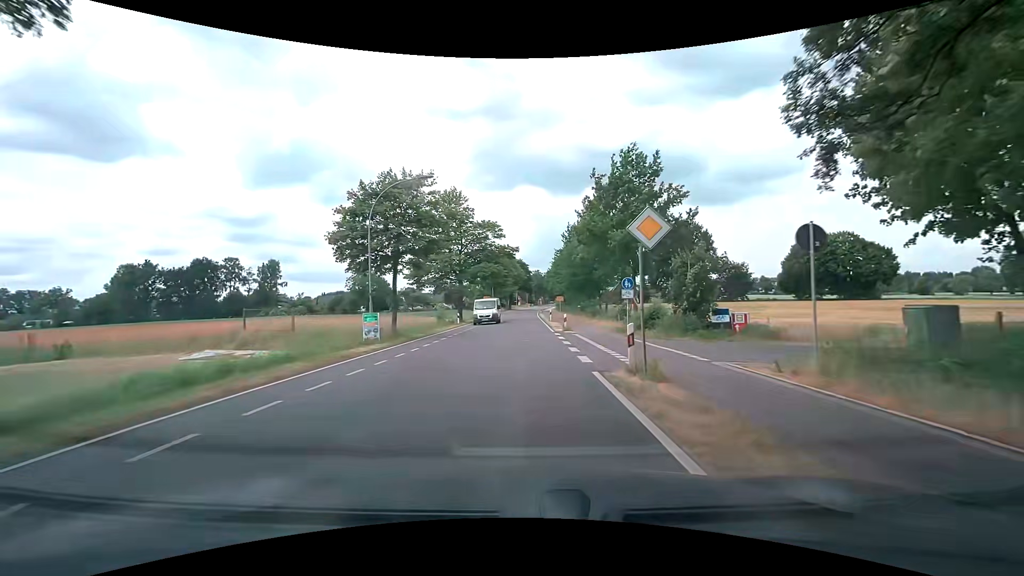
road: tertiary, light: Day
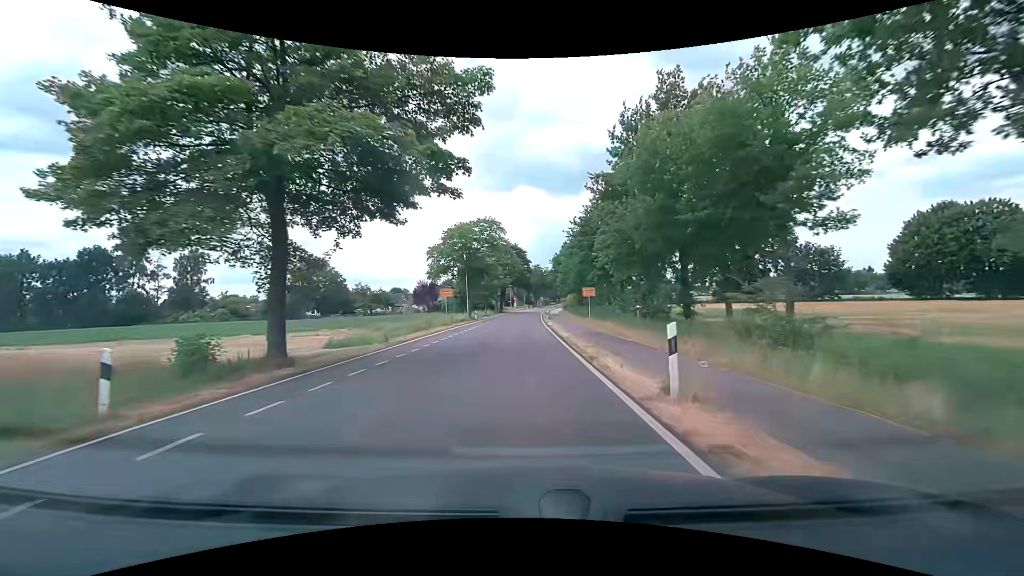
(0.0, +38.0) m; 0°
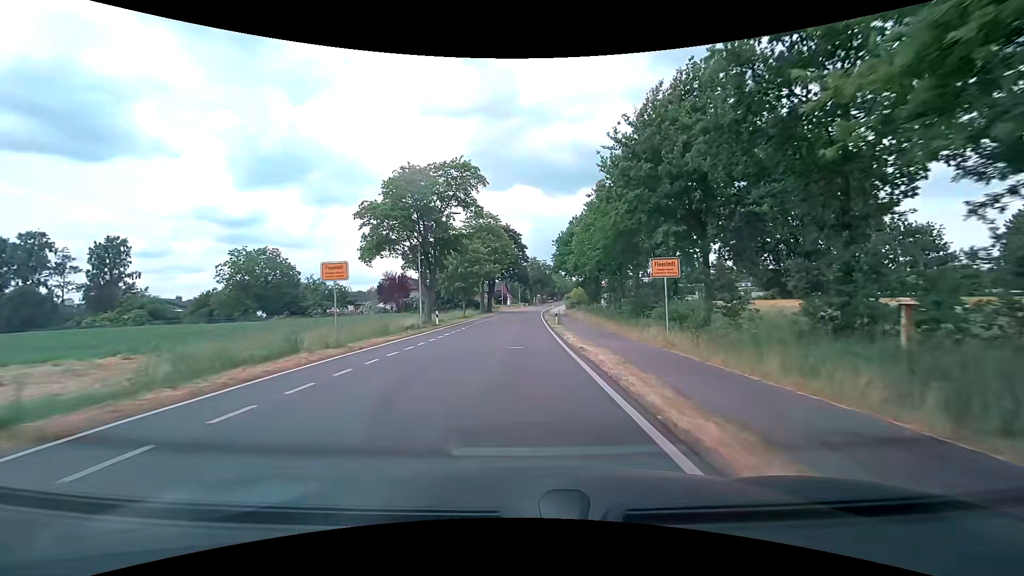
(0.0, +22.8) m; 0°
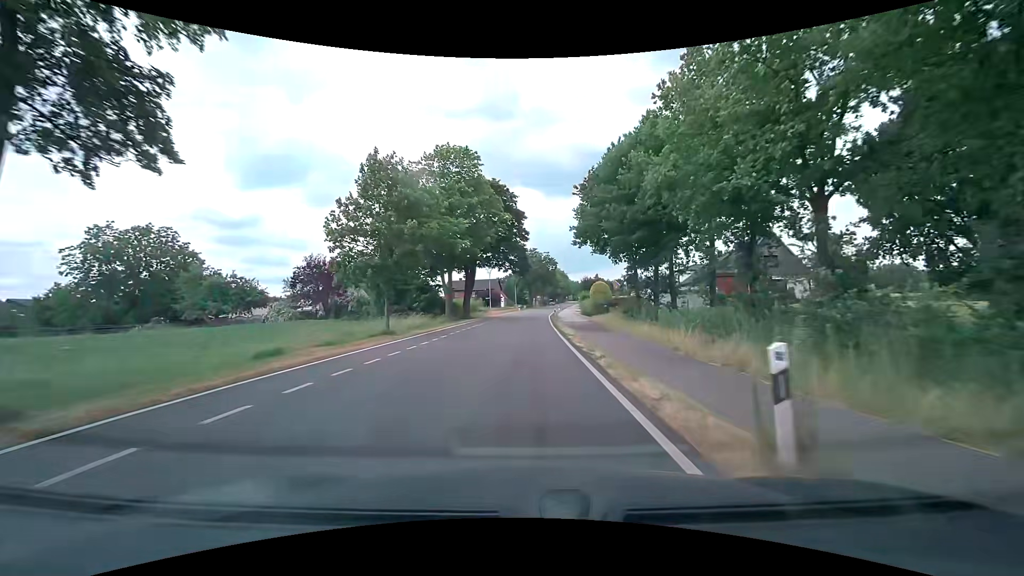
(+0.3, +30.4) m; +1°
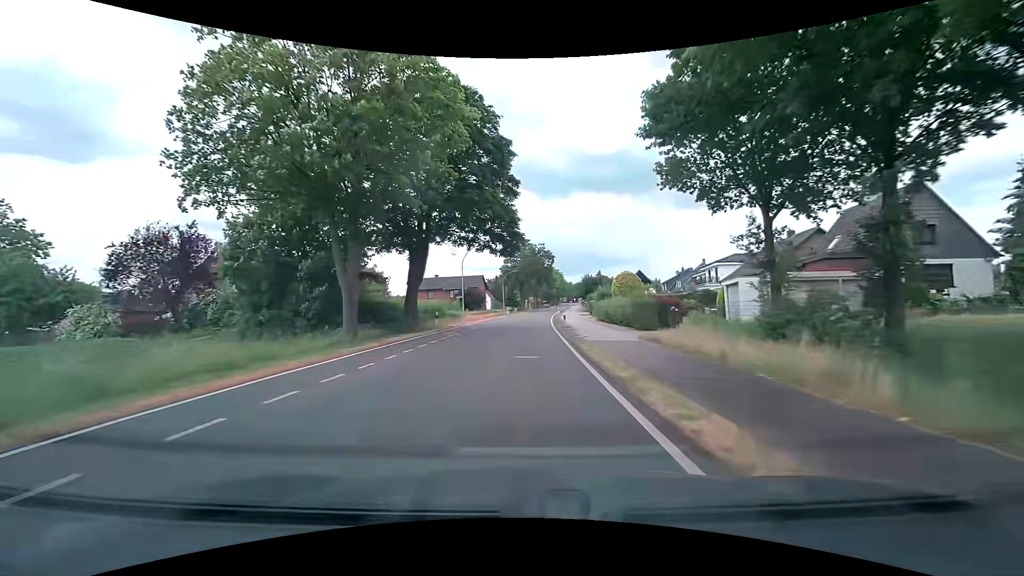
(+0.2, +22.7) m; +1°
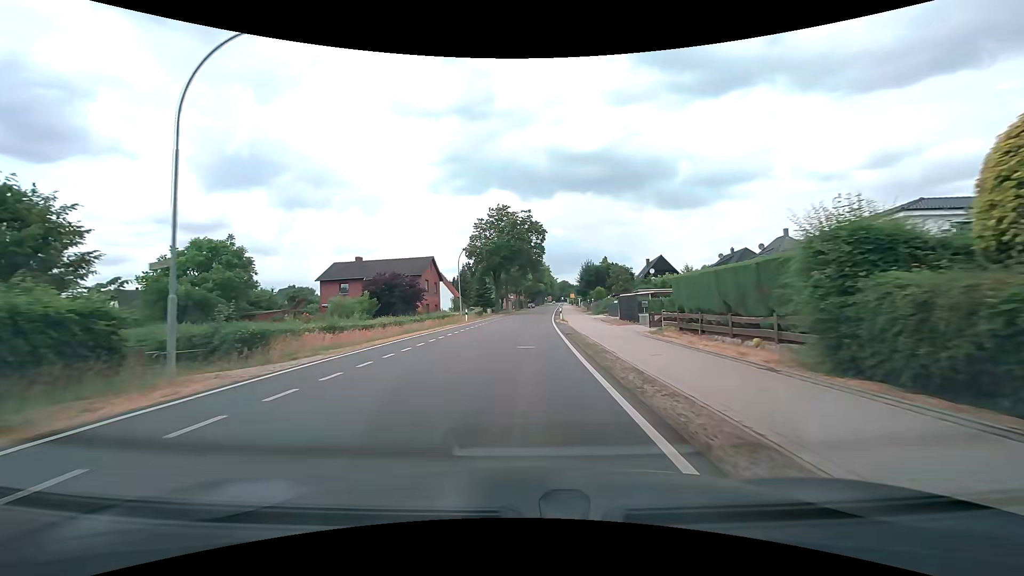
(+0.4, +38.0) m; +2°
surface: asphalt
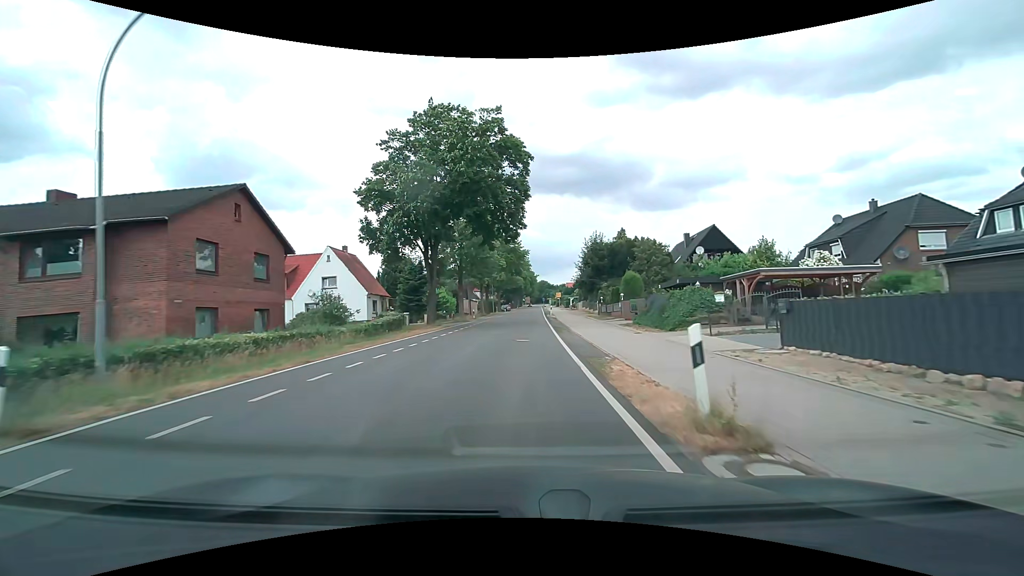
(+0.8, +38.0) m; +3°
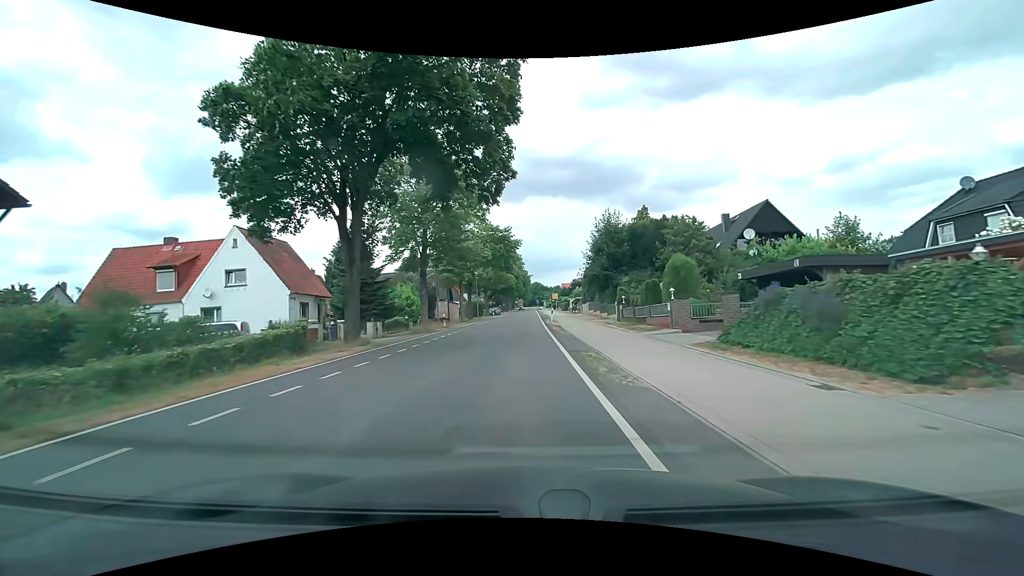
(+0.1, +15.2) m; +1°
(0, +10) (0, +20) (0, +30) (0, +40) (0, +50) (0, +60) (0, +70) (+1, +80) (+1, +90) (+1, +100) m
